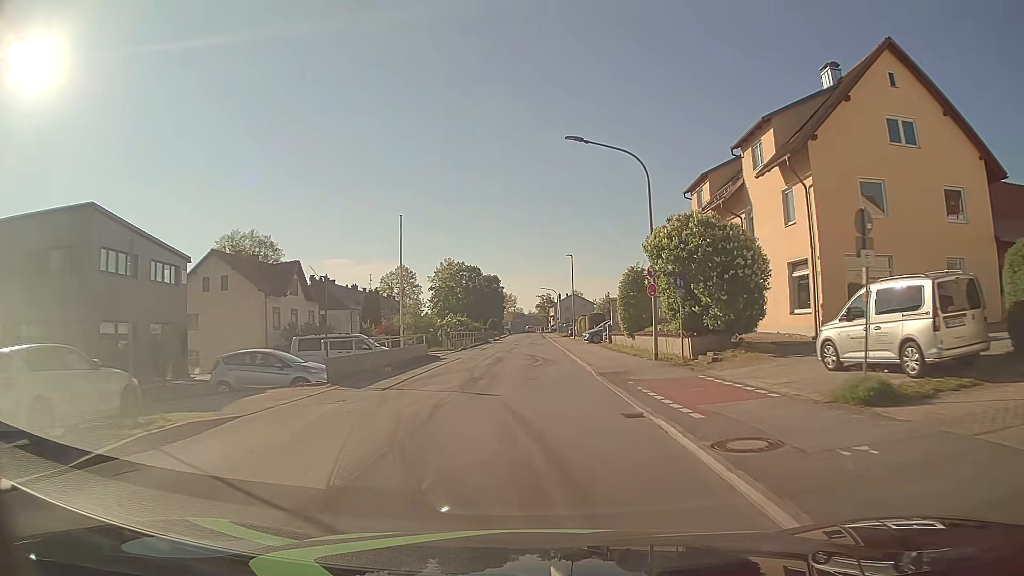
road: unclassified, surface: asphalt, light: Day
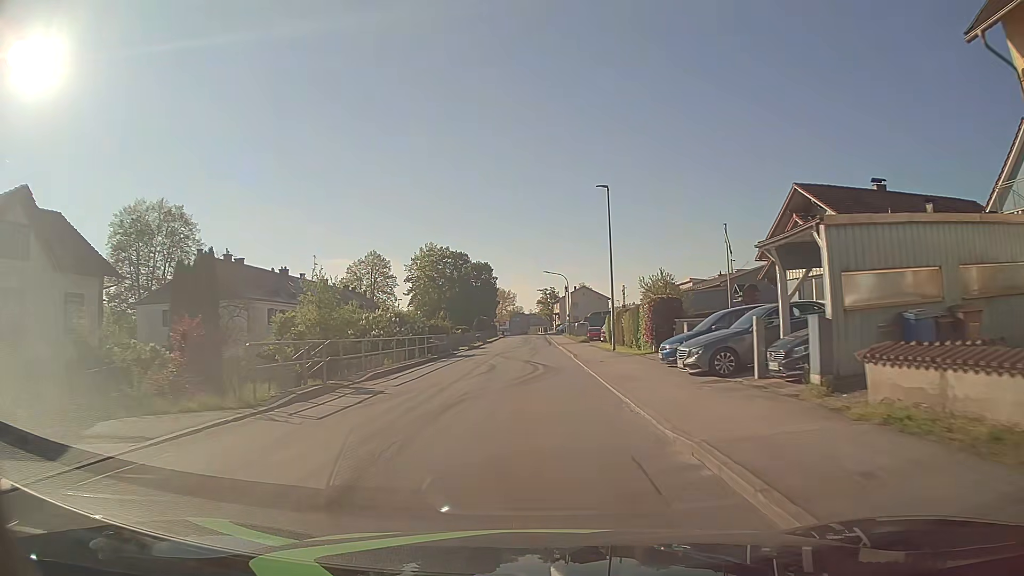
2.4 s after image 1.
(+0.2, +32.0) m; 0°
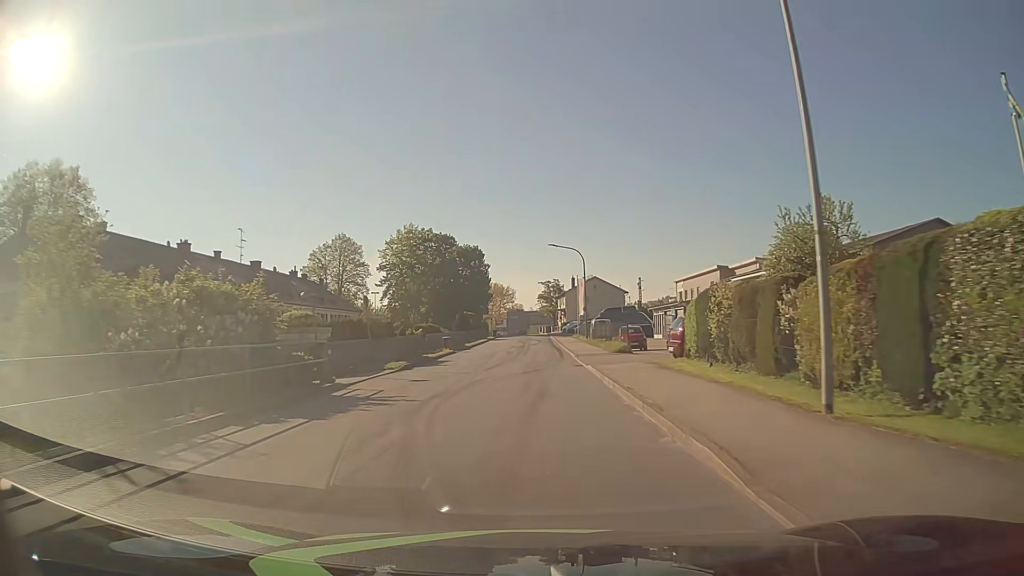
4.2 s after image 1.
(0.0, +24.2) m; 0°
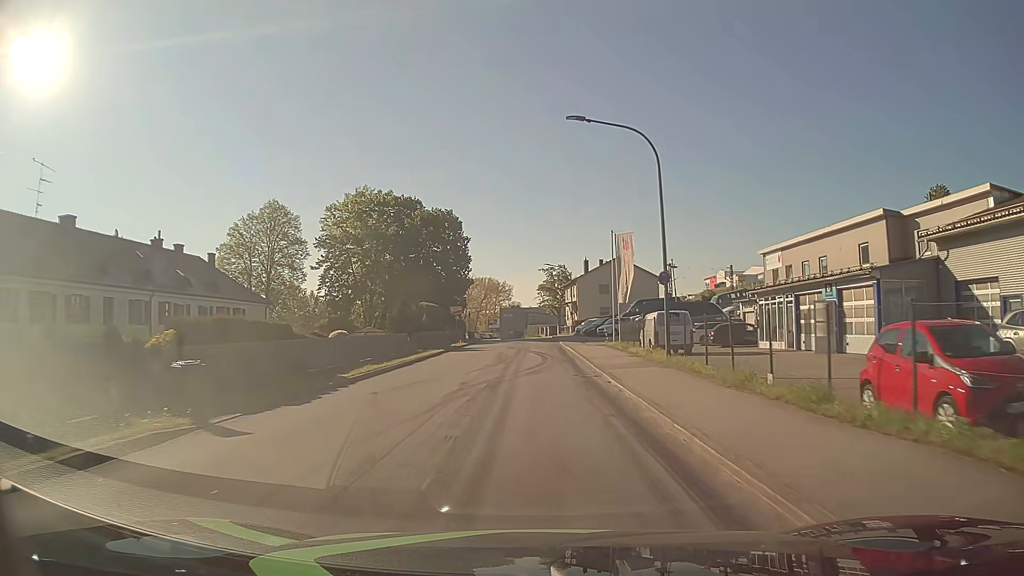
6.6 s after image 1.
(-0.2, +32.2) m; 0°
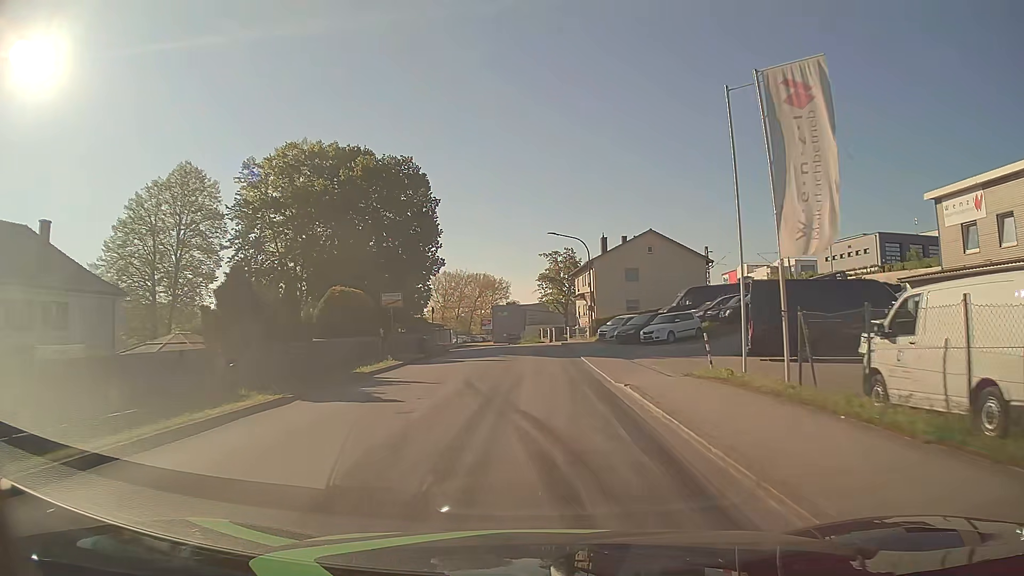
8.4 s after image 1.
(0.0, +23.7) m; 0°
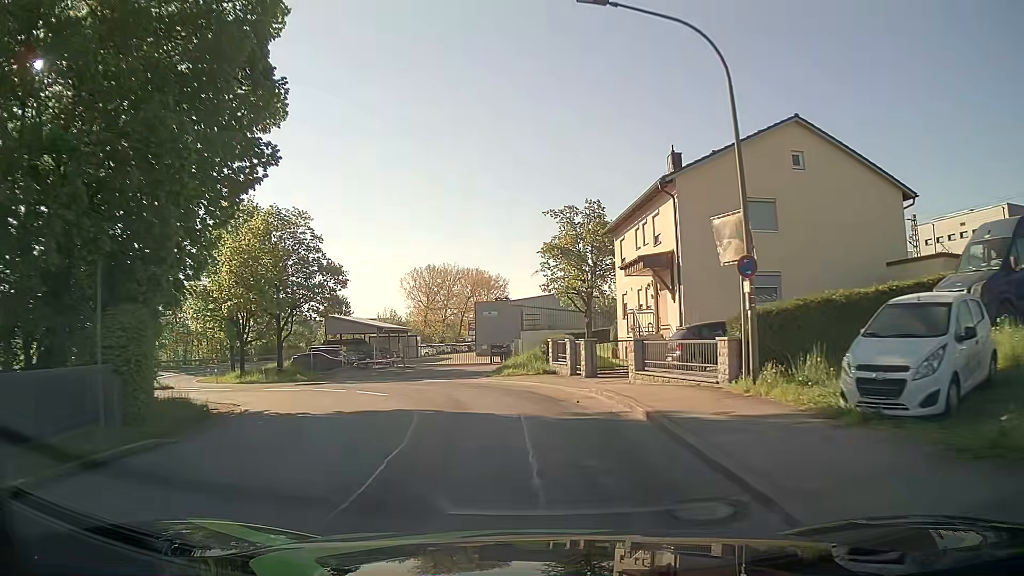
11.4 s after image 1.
(+0.2, +33.7) m; 0°
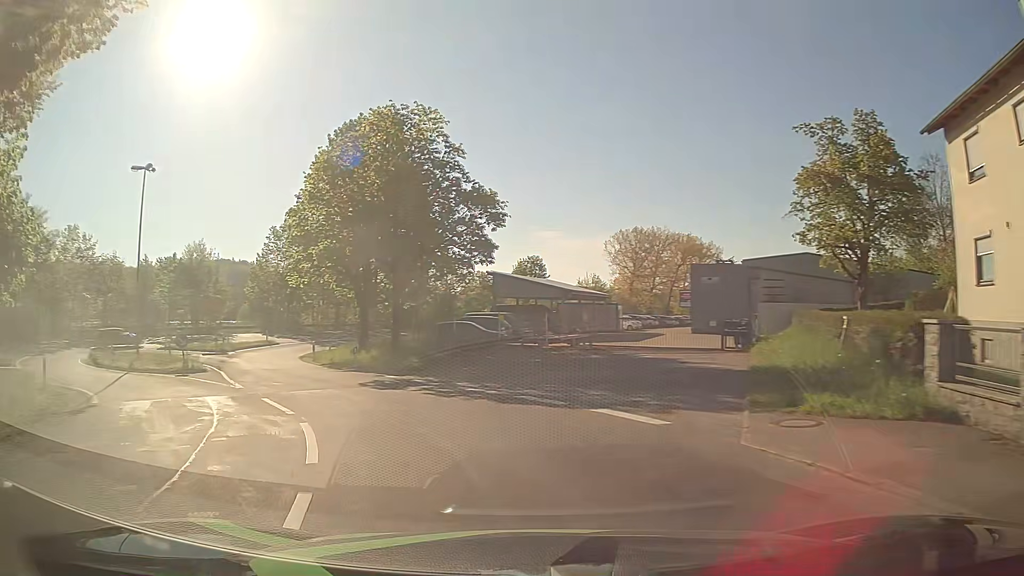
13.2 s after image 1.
(-1.7, +16.5) m; -17°
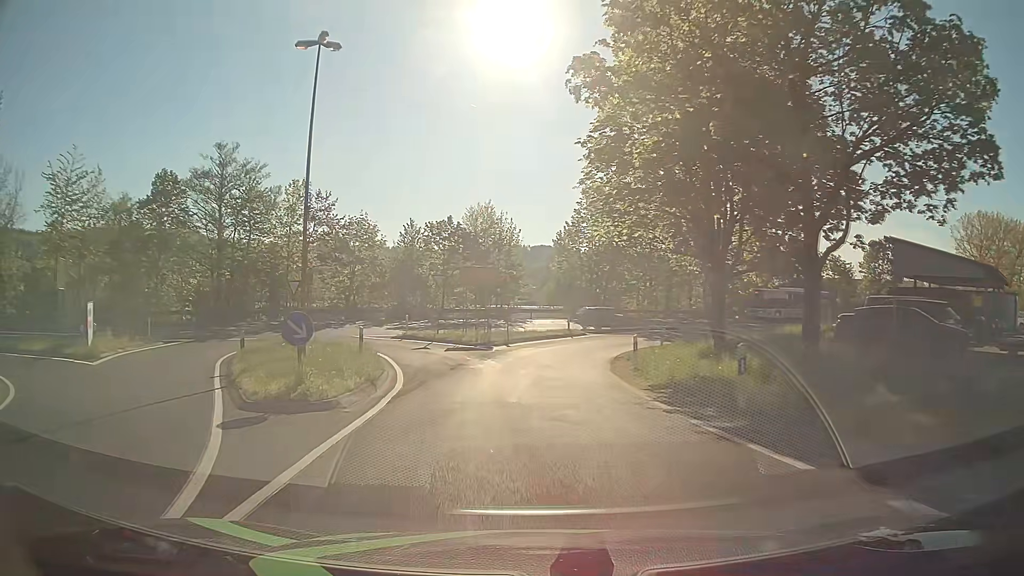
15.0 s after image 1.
(-4.6, +16.2) m; -28°
(0, +10) (0, +20) (+2, +30) (+6, +39) (+13, +46) (+21, +52) (+30, +57) (+38, +62) (+47, +67) (+56, +72) m
